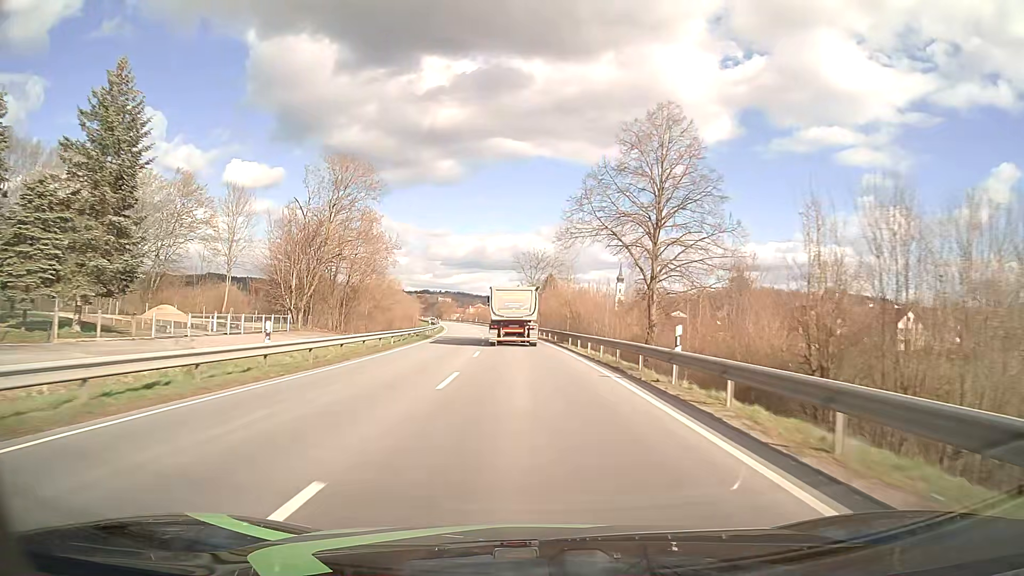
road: primary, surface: asphalt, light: Day
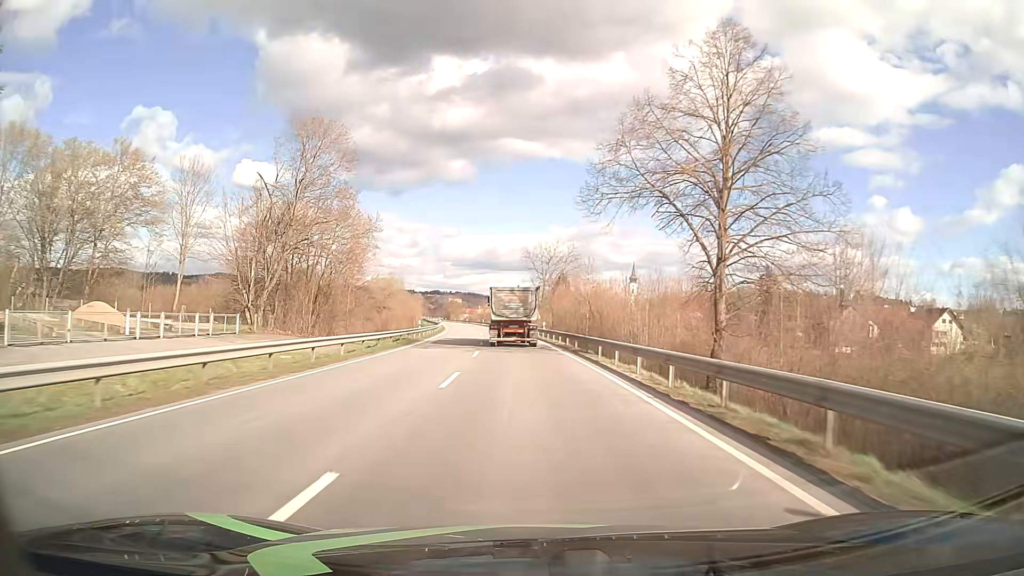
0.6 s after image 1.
(-0.1, +11.8) m; -1°
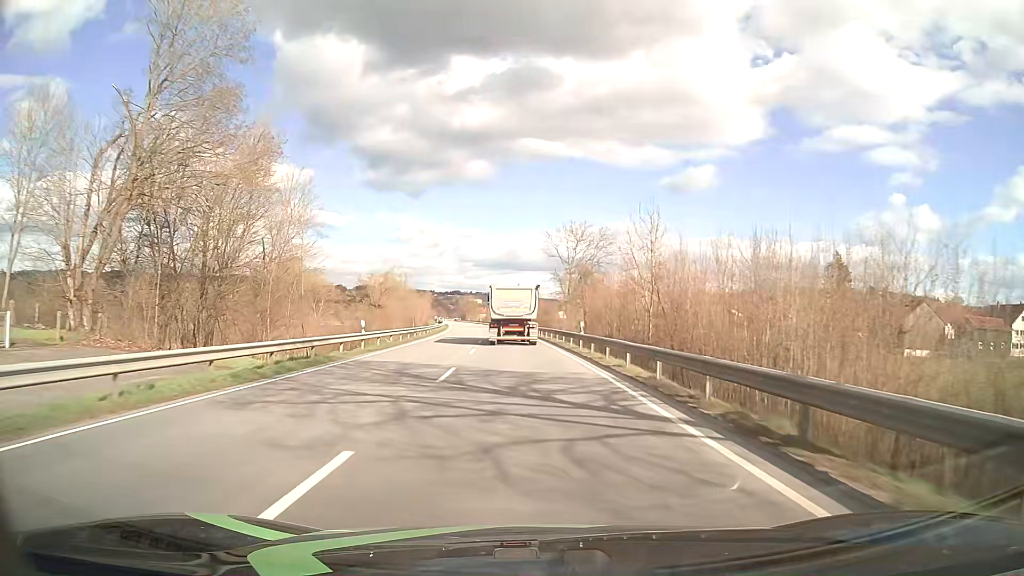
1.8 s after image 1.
(-0.3, +23.5) m; -2°
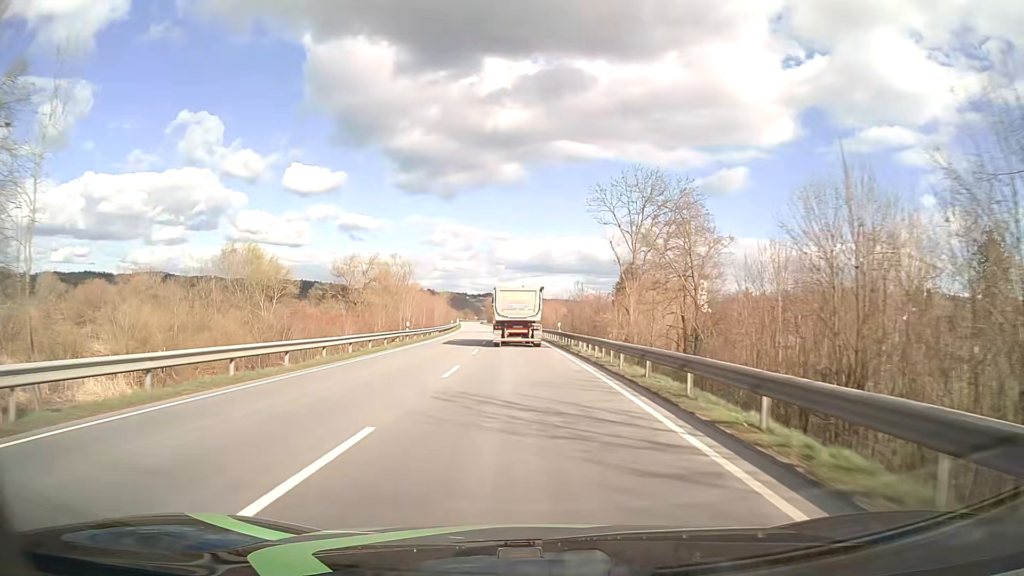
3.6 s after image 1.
(-0.9, +35.2) m; -3°
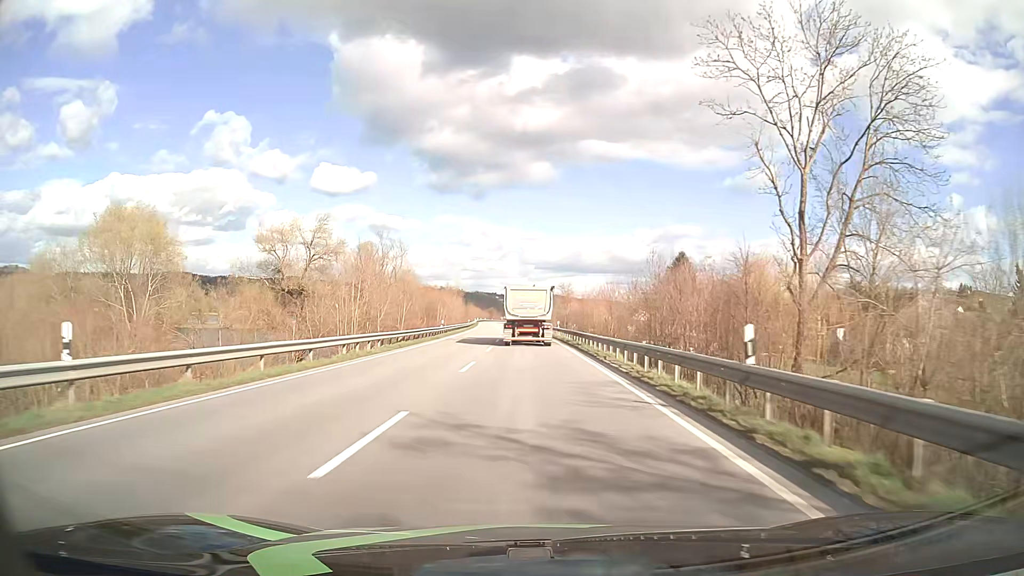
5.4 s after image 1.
(-0.9, +35.2) m; -3°
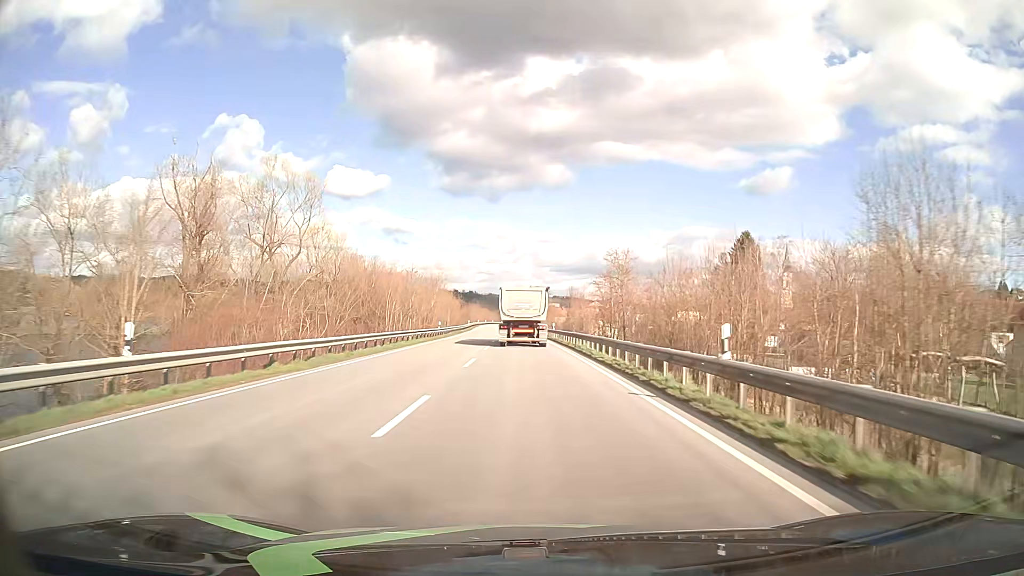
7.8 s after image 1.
(-0.7, +46.9) m; -1°
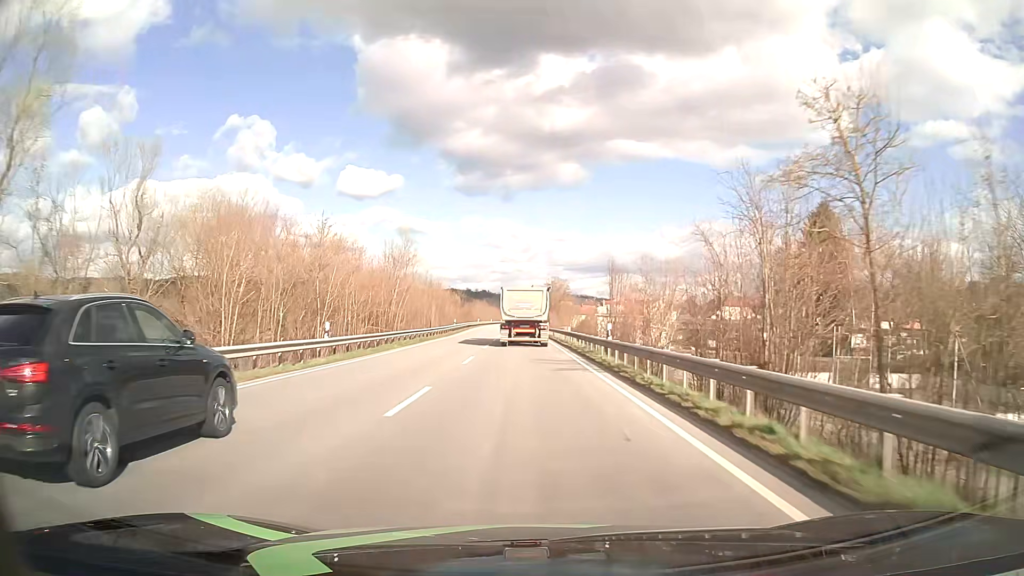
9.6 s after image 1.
(-0.2, +35.1) m; -1°
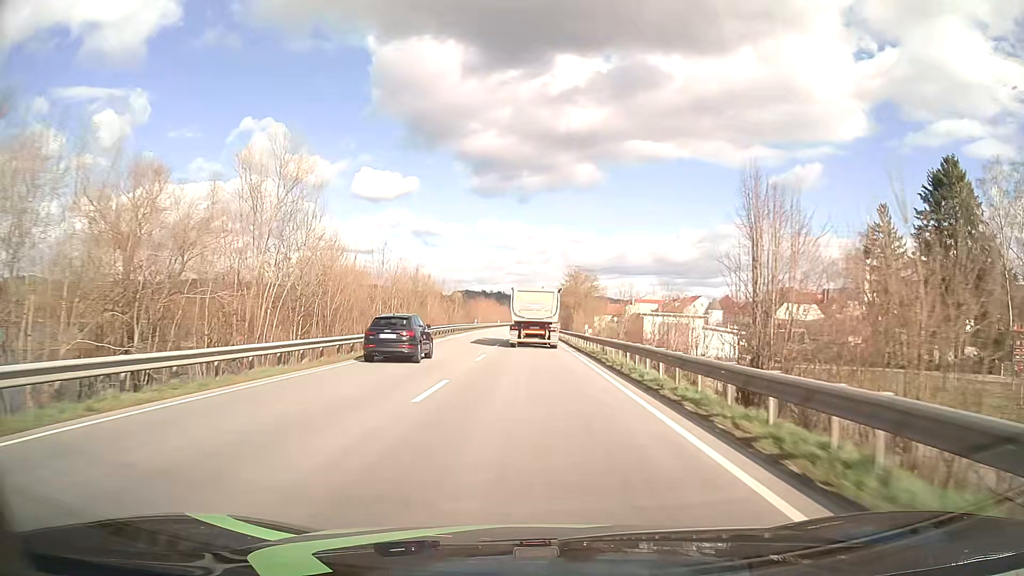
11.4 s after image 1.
(-0.4, +35.0) m; -1°
(0, +10) (0, +20) (0, +30) (0, +40) (0, +50) (-1, +60) (-1, +70) (-1, +80) (-1, +90) (-1, +100) m
